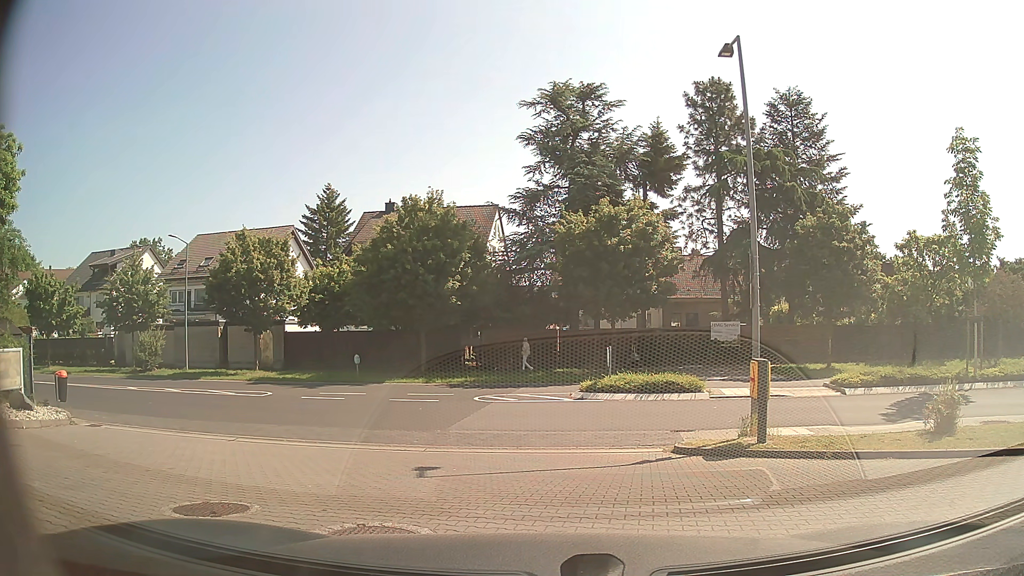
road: service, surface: paving_stones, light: Day
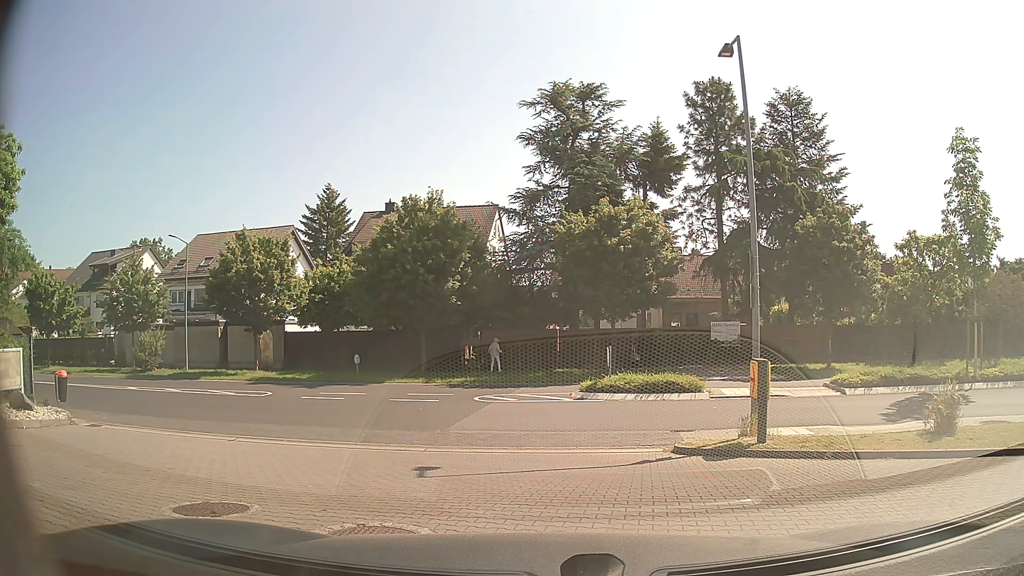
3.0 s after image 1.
(0.0, 0.0) m; 0°
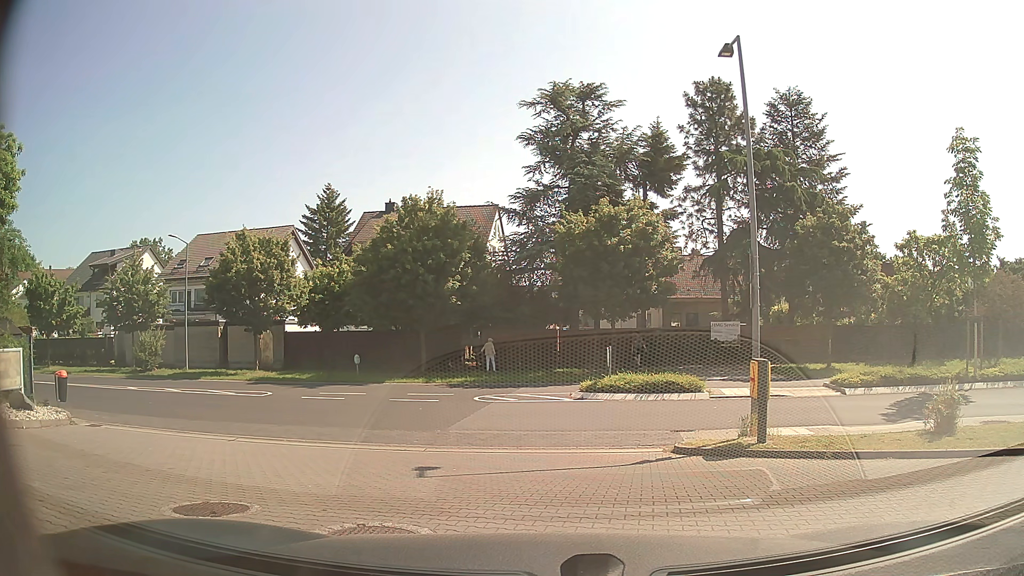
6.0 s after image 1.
(0.0, 0.0) m; 0°
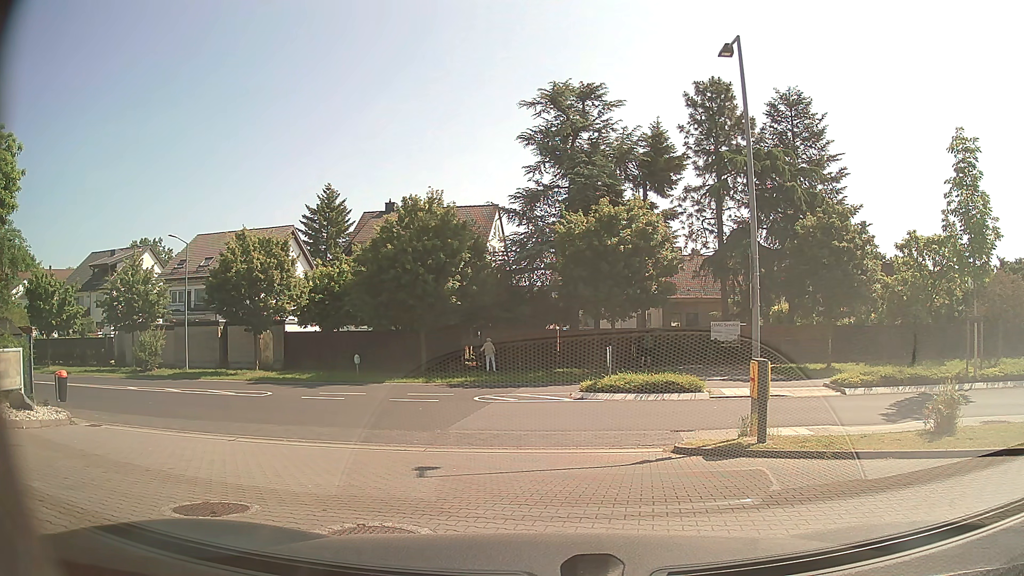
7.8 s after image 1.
(0.0, 0.0) m; 0°
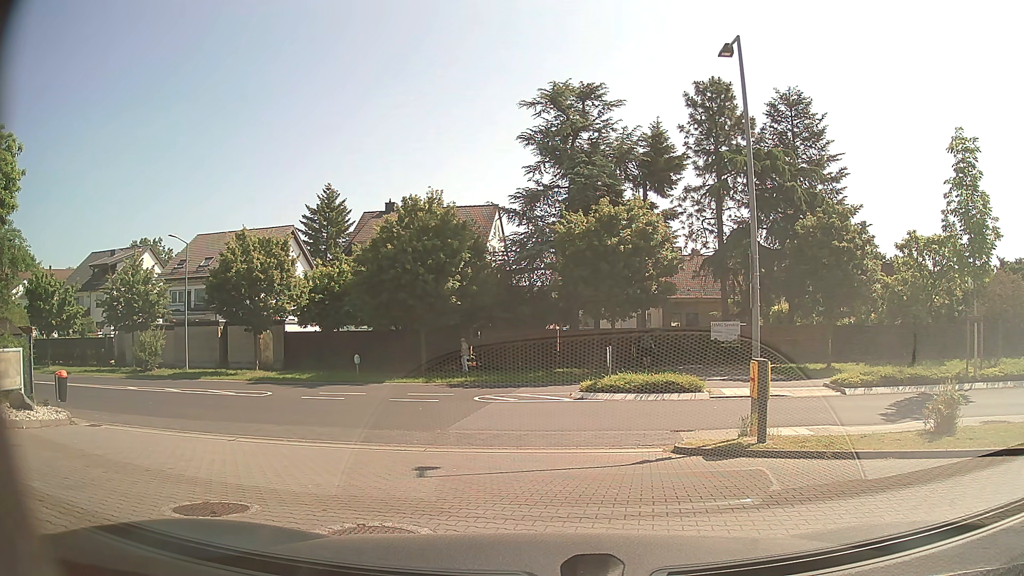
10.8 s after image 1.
(0.0, 0.0) m; 0°
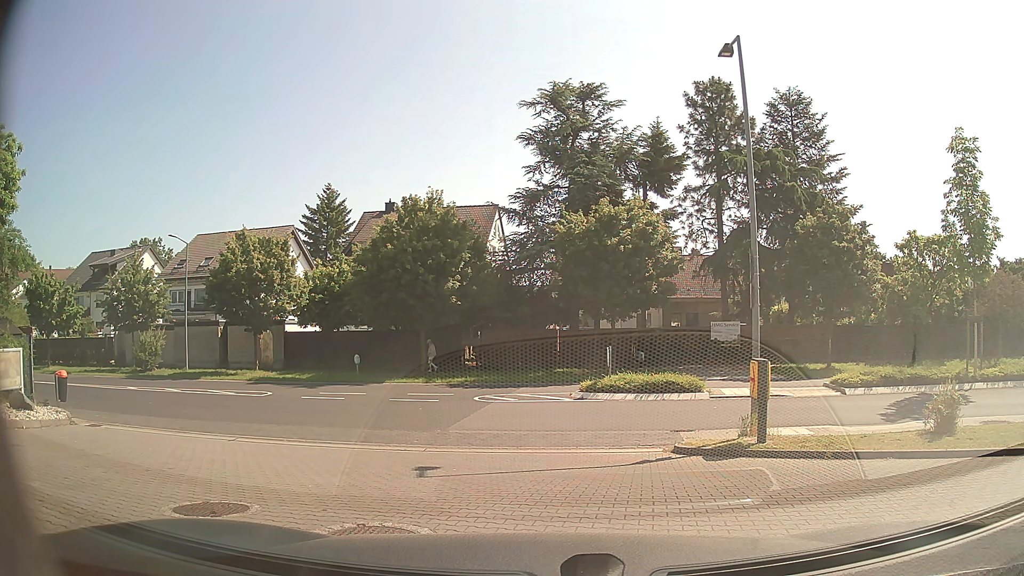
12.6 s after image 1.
(0.0, 0.0) m; 0°
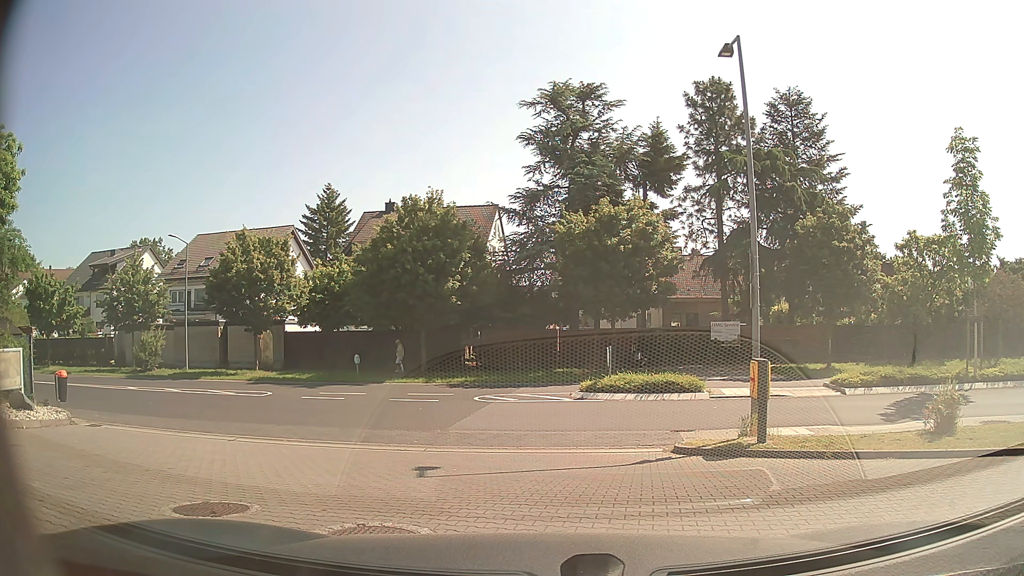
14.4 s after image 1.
(0.0, 0.0) m; 0°
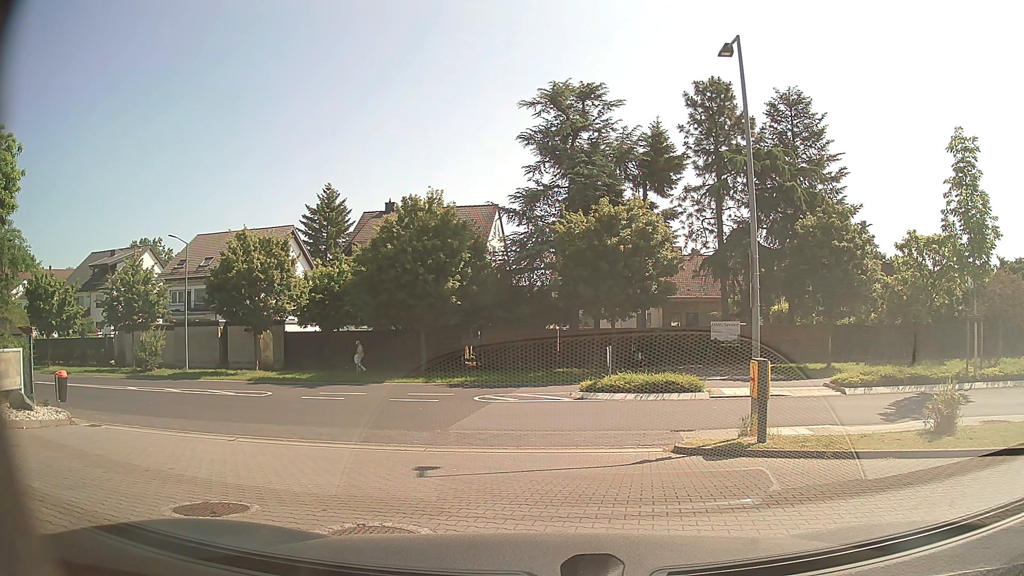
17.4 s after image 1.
(0.0, 0.0) m; 0°
